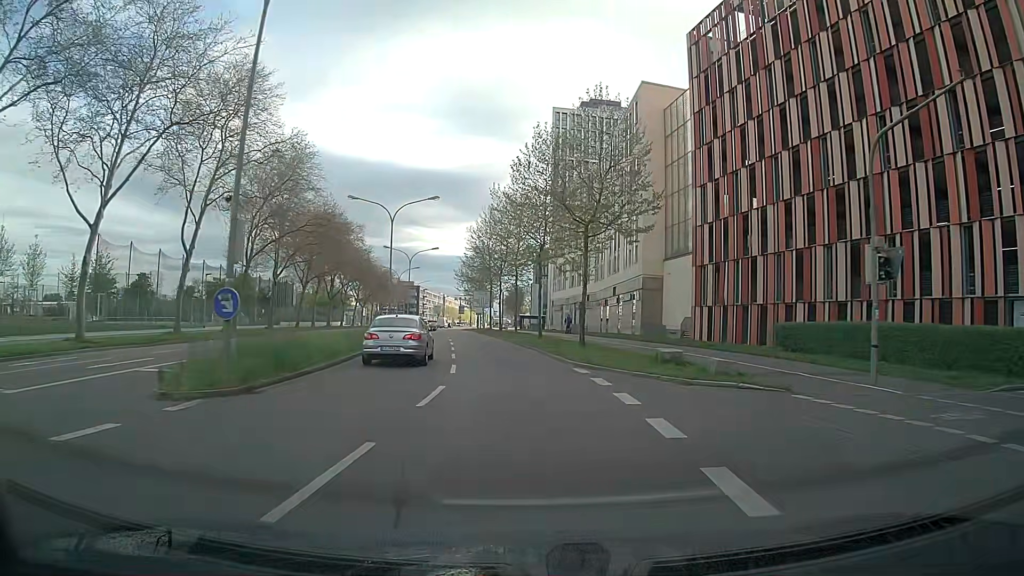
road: secondary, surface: asphalt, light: Day
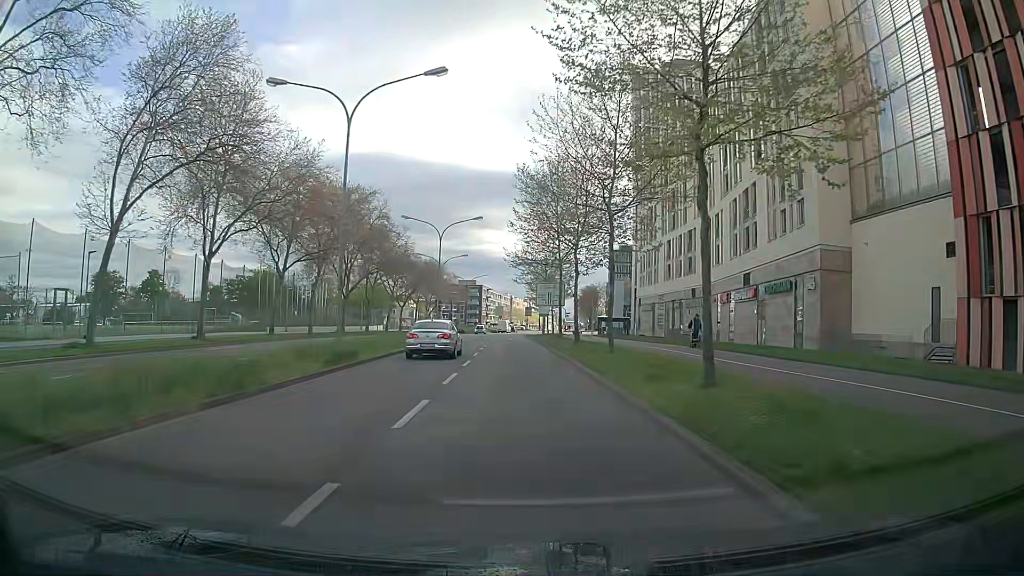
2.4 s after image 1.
(-1.3, +26.0) m; -6°
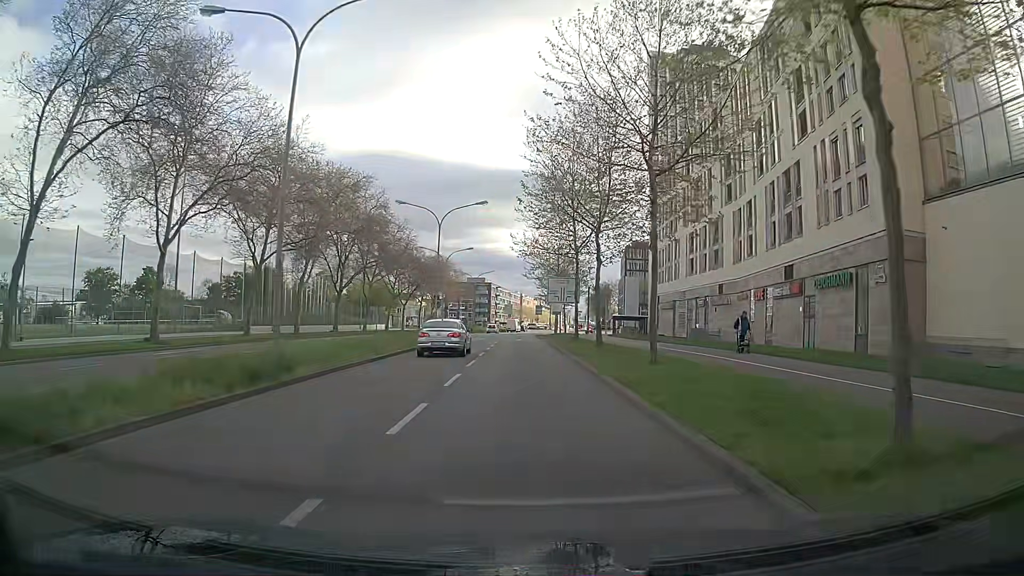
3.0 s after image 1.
(0.0, +6.6) m; -1°
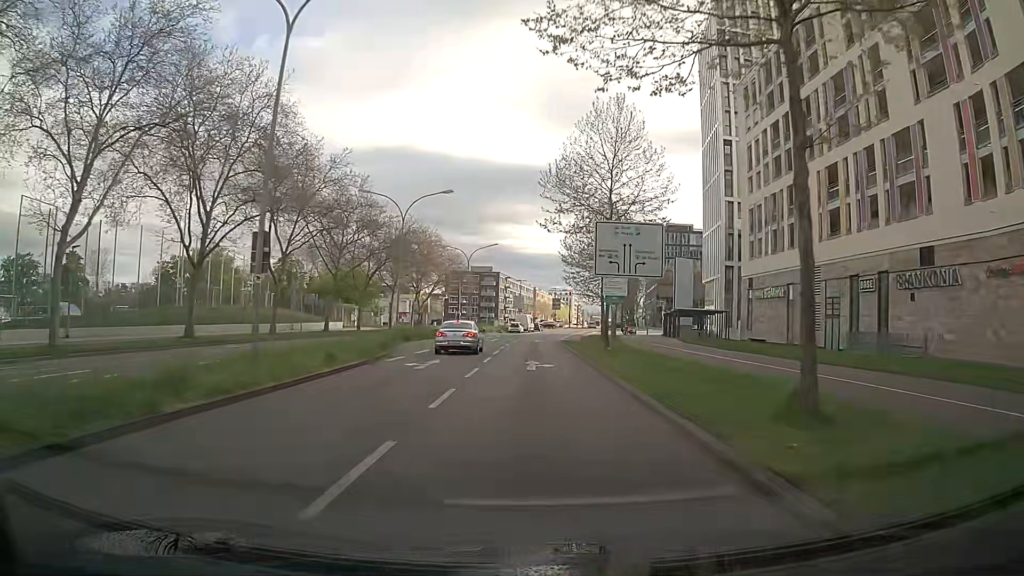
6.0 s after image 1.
(-0.5, +33.6) m; -2°
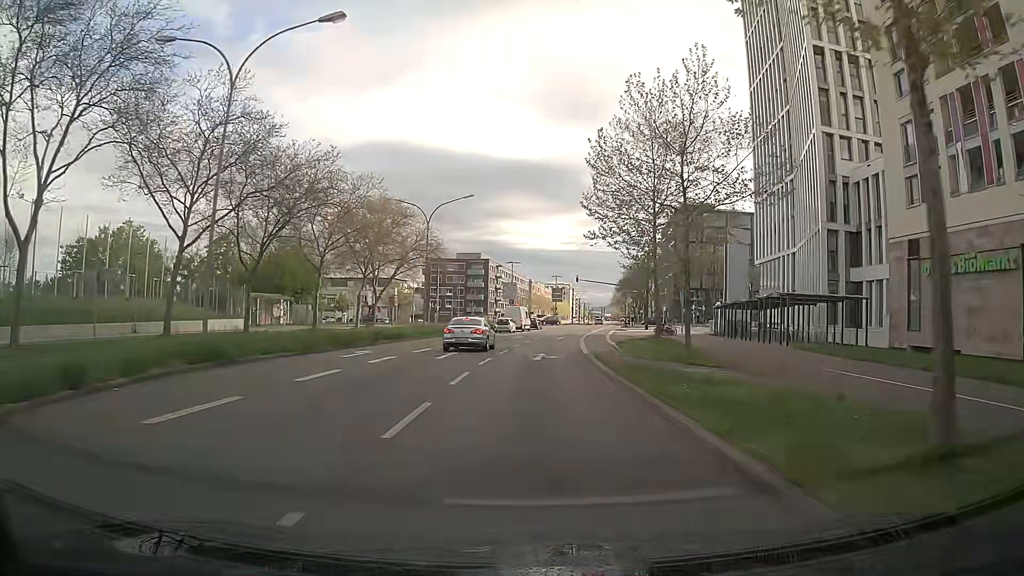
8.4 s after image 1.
(+0.5, +27.0) m; +2°
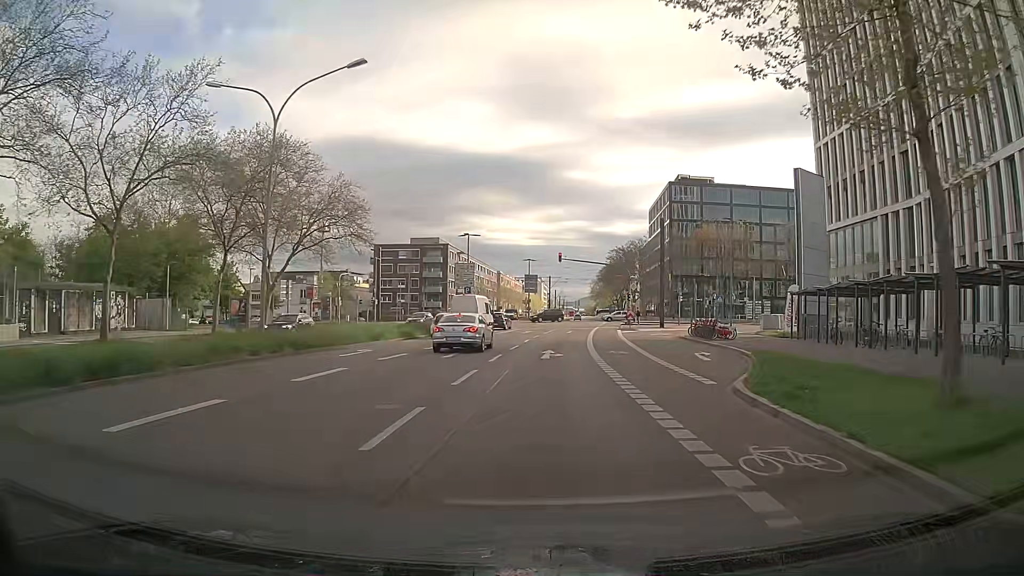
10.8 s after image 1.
(+0.1, +25.4) m; +1°
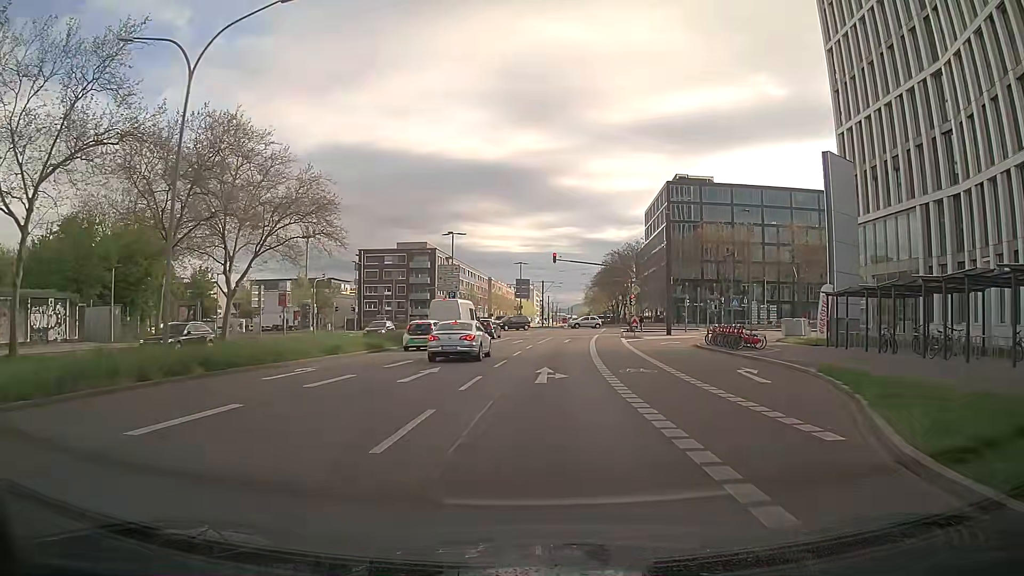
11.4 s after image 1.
(+0.1, +6.1) m; +1°
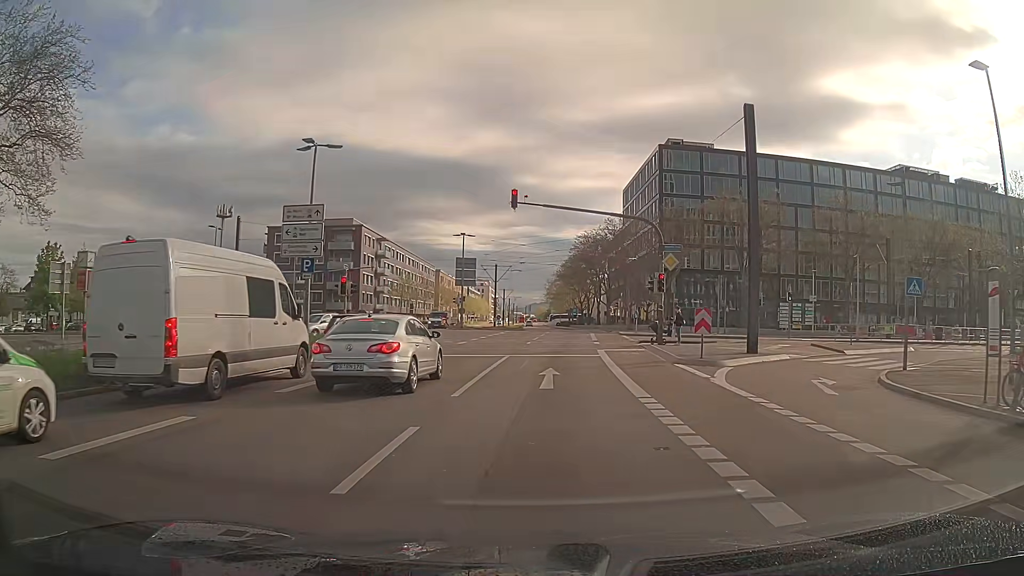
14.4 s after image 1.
(+1.0, +27.4) m; +5°
